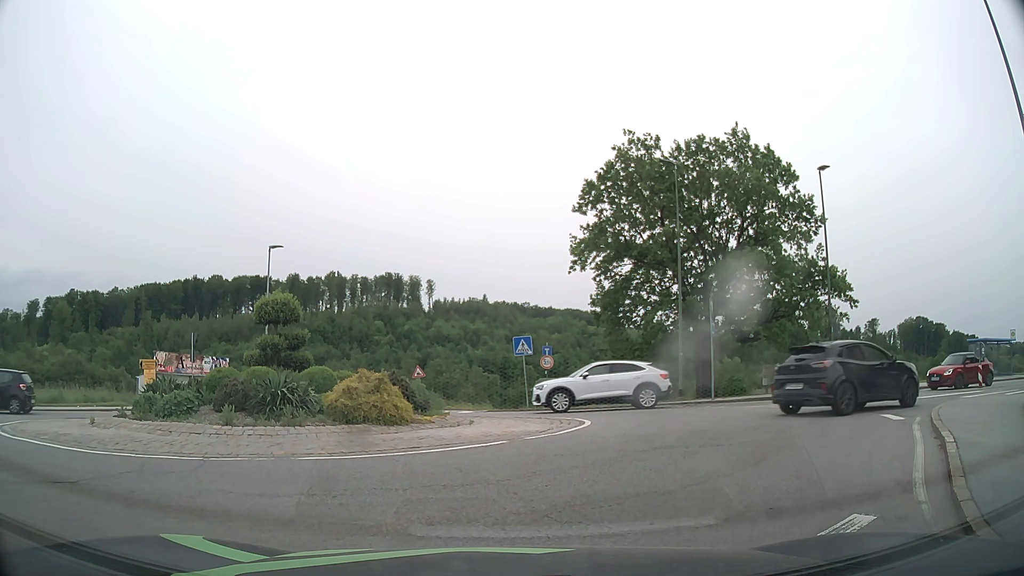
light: Day
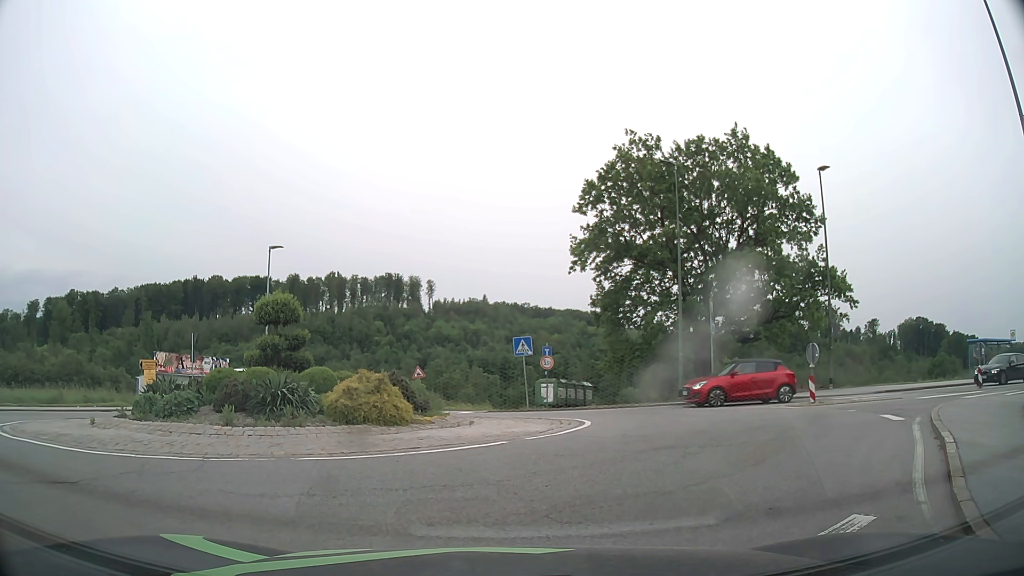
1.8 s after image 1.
(0.0, 0.0) m; 0°
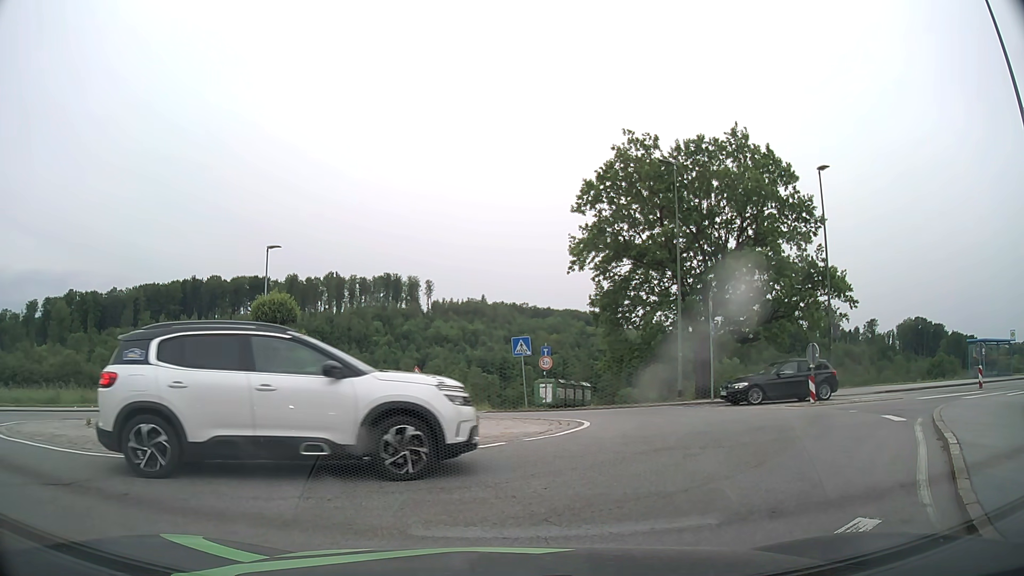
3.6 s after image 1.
(0.0, +0.1) m; 0°
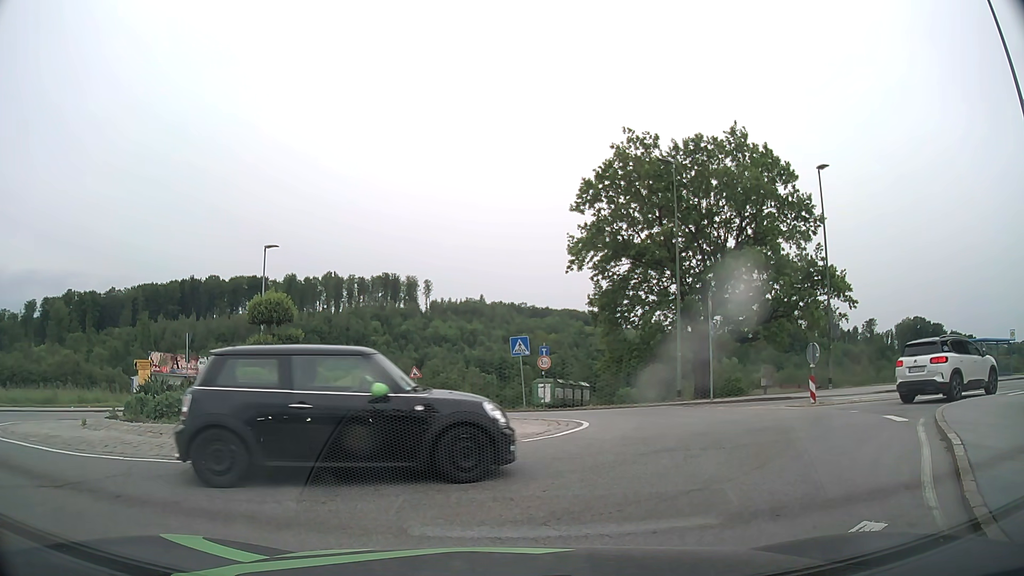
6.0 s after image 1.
(0.0, +0.2) m; 0°
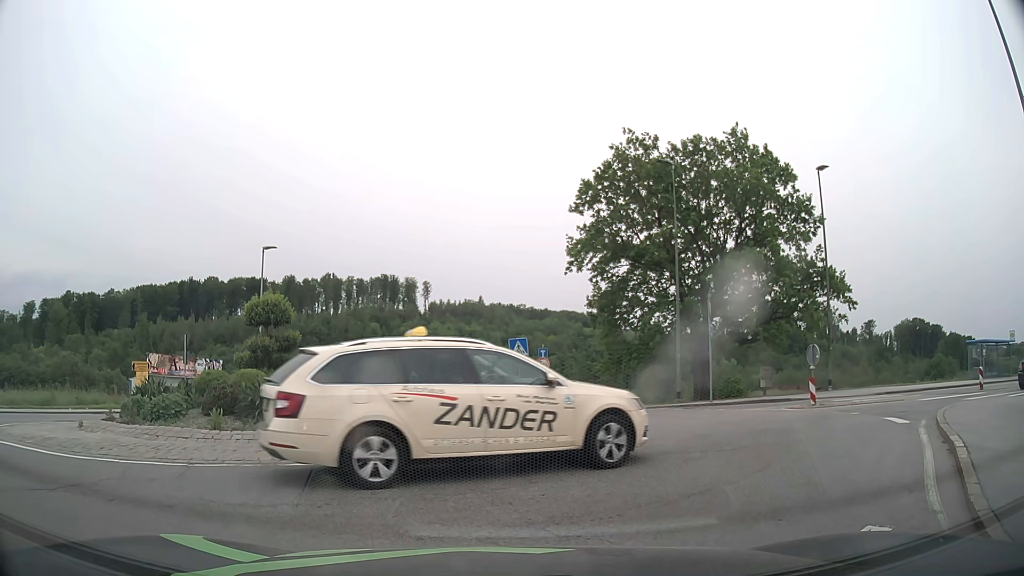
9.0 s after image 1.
(0.0, +0.1) m; 0°
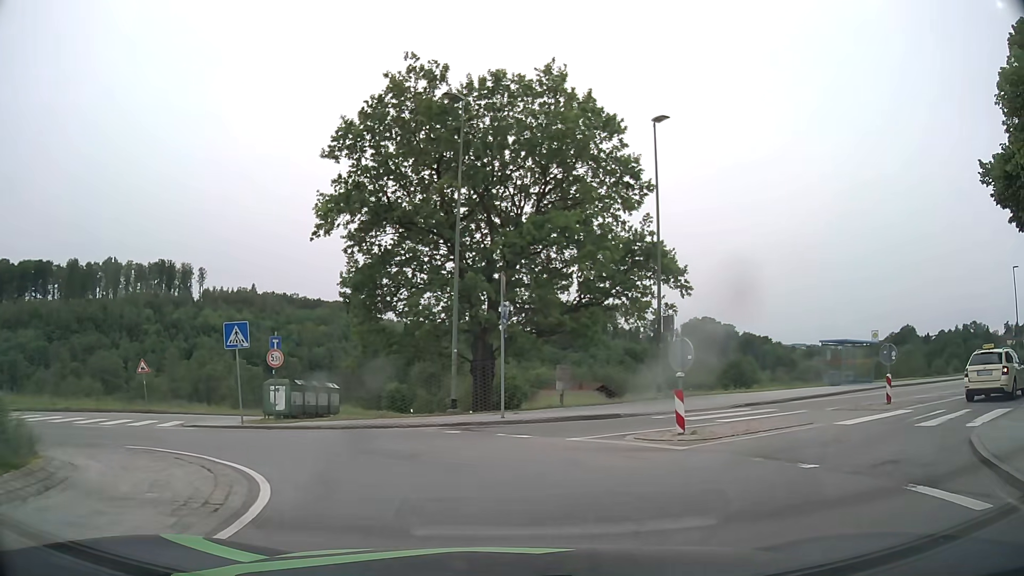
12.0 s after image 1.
(+1.2, +7.9) m; +19°
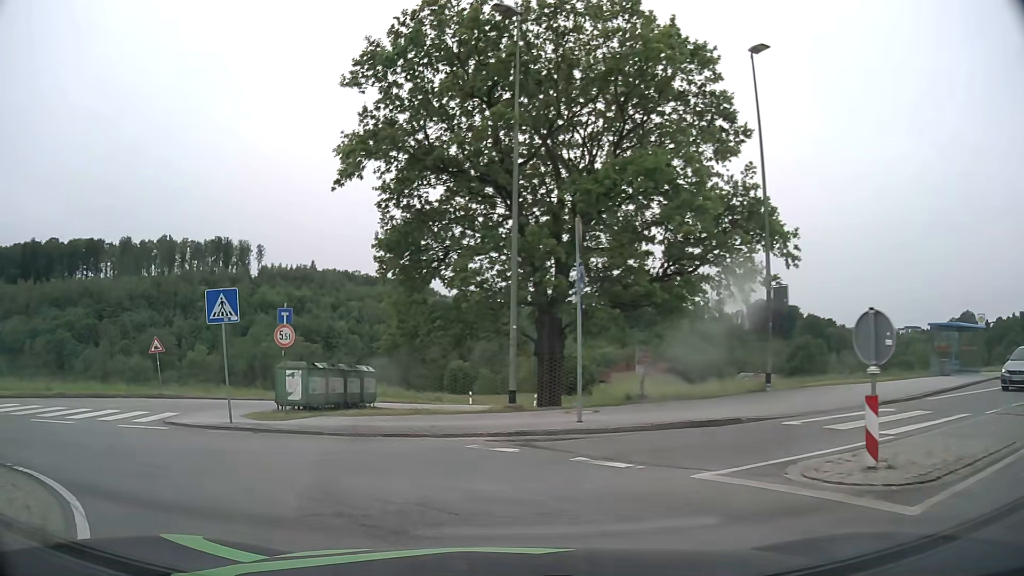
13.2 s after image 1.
(-0.1, +5.0) m; -6°
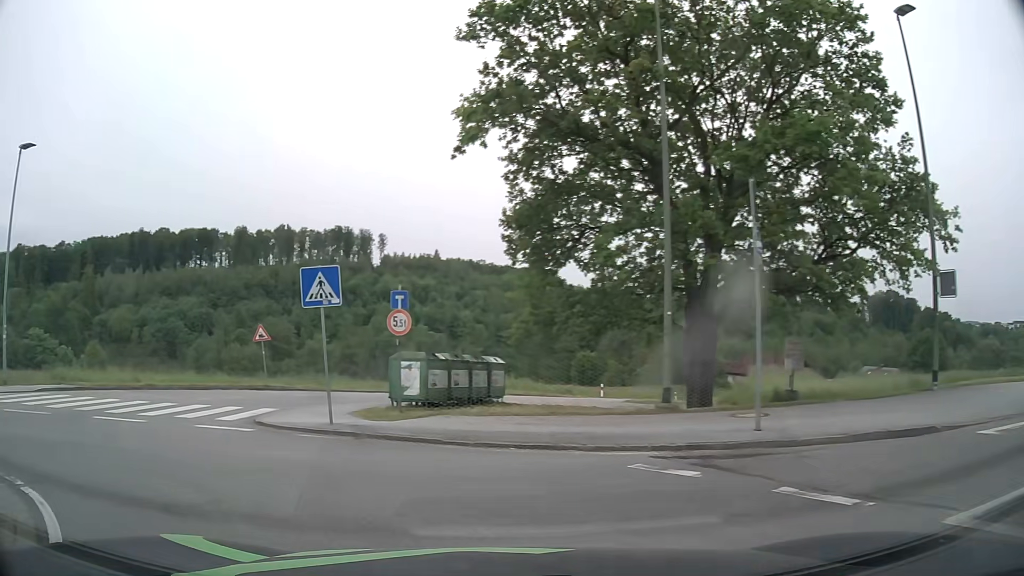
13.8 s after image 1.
(-0.2, +2.4) m; -10°
(-5, +8) (-14, +8) (-22, +2) (-31, -2) (-41, -5) (-50, -8) (-60, -10) (-70, -13) (-79, -15) (-89, -18) m
